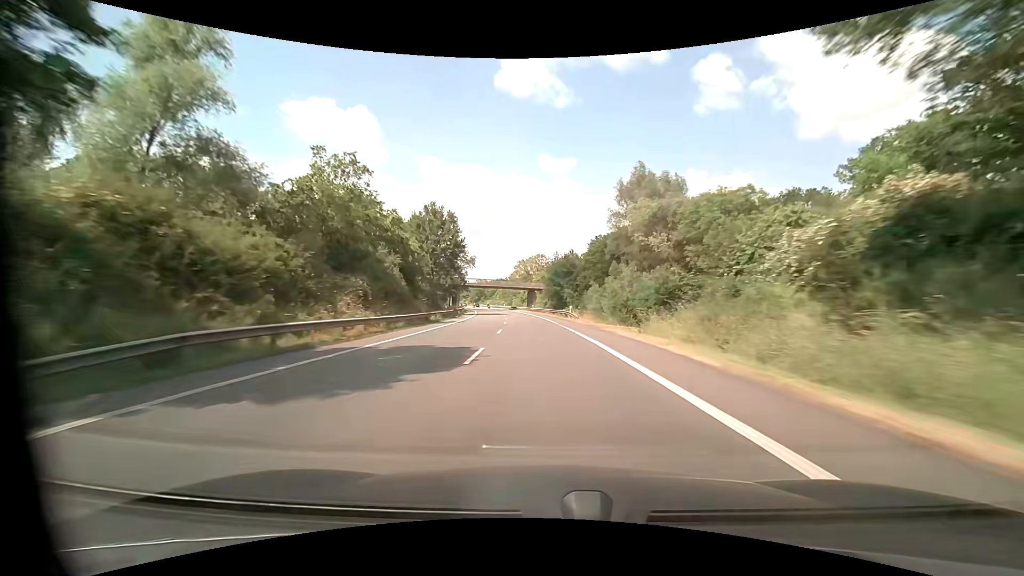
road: primary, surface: asphalt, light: Day
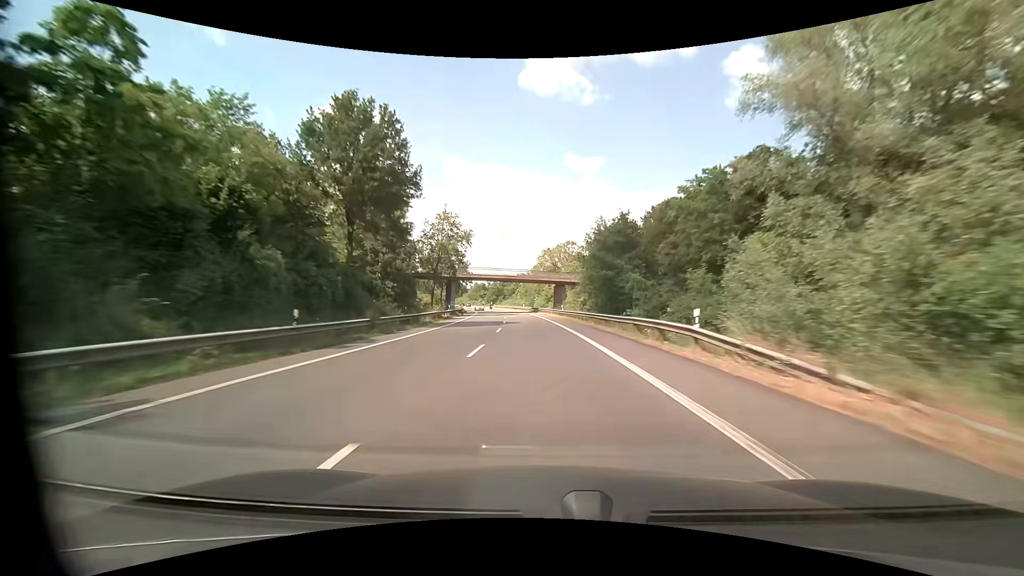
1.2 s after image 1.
(-0.9, +34.9) m; -3°
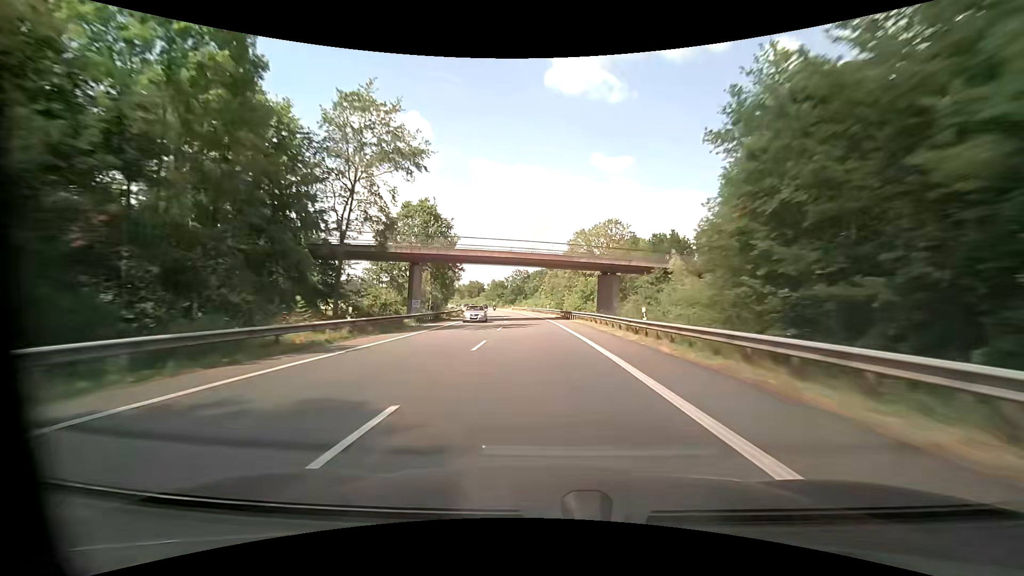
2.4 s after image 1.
(-1.0, +34.9) m; -3°
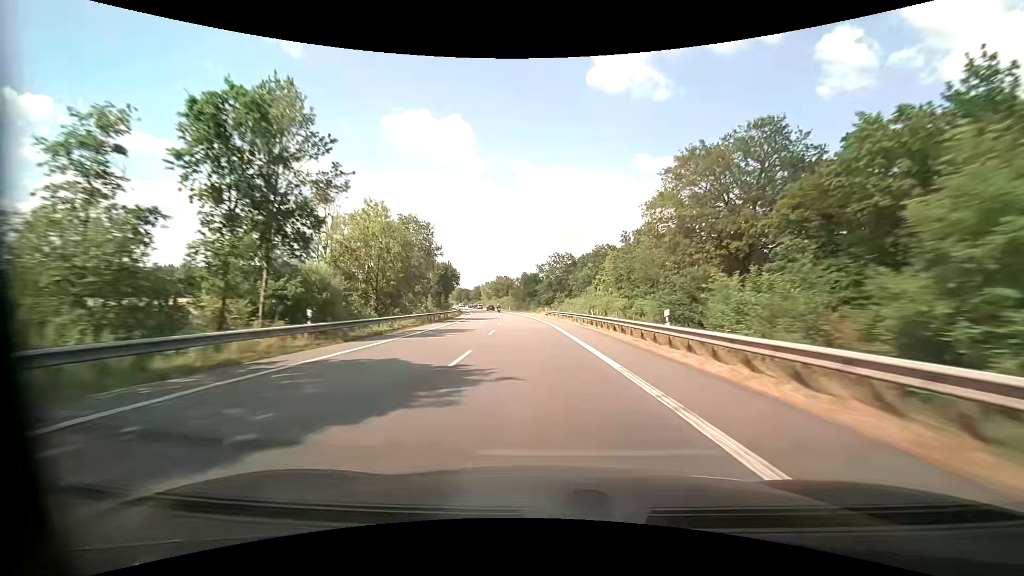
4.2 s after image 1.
(-2.2, +52.3) m; -5°
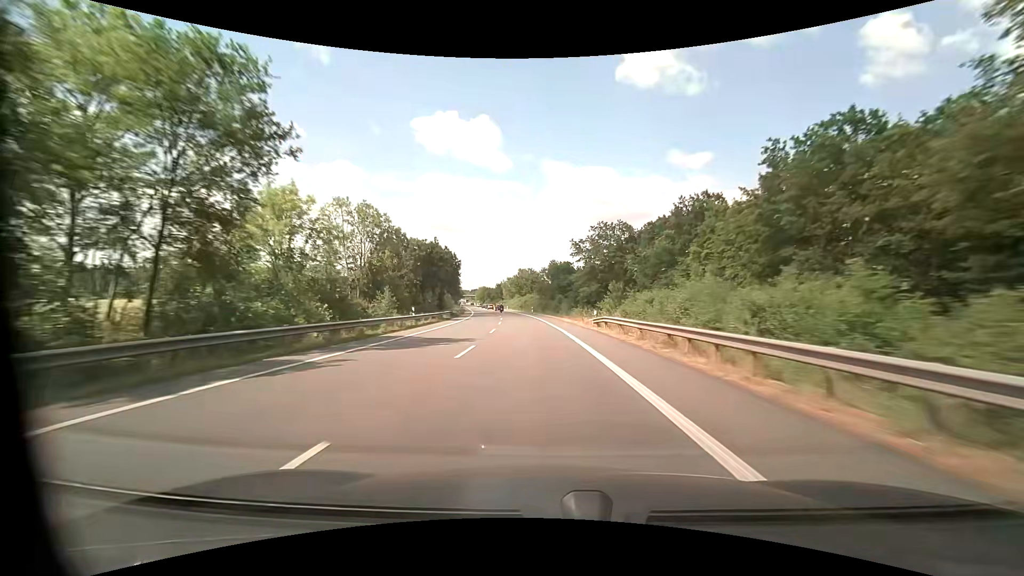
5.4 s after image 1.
(-1.0, +34.9) m; -3°
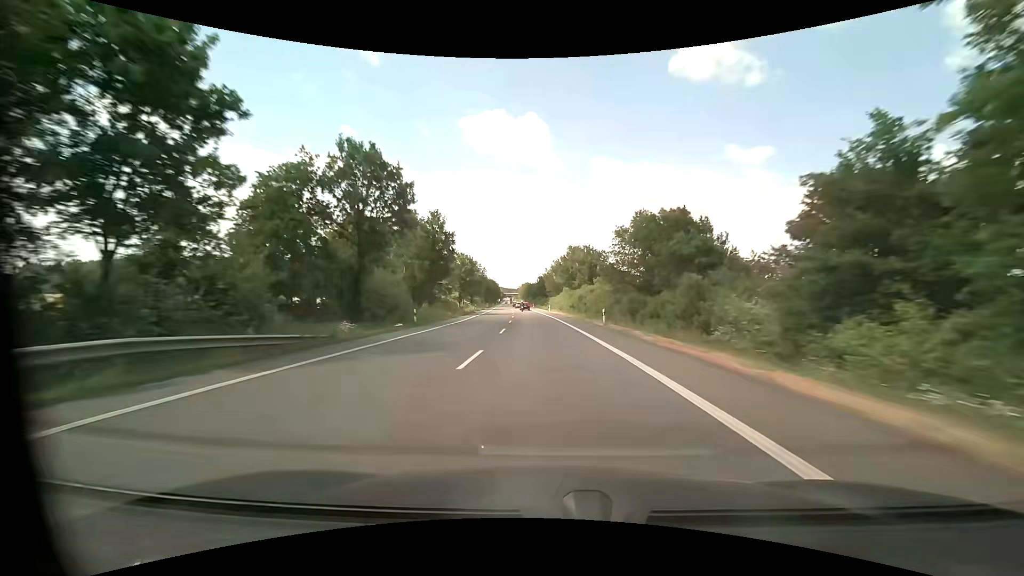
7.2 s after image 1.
(-2.9, +51.9) m; -6°
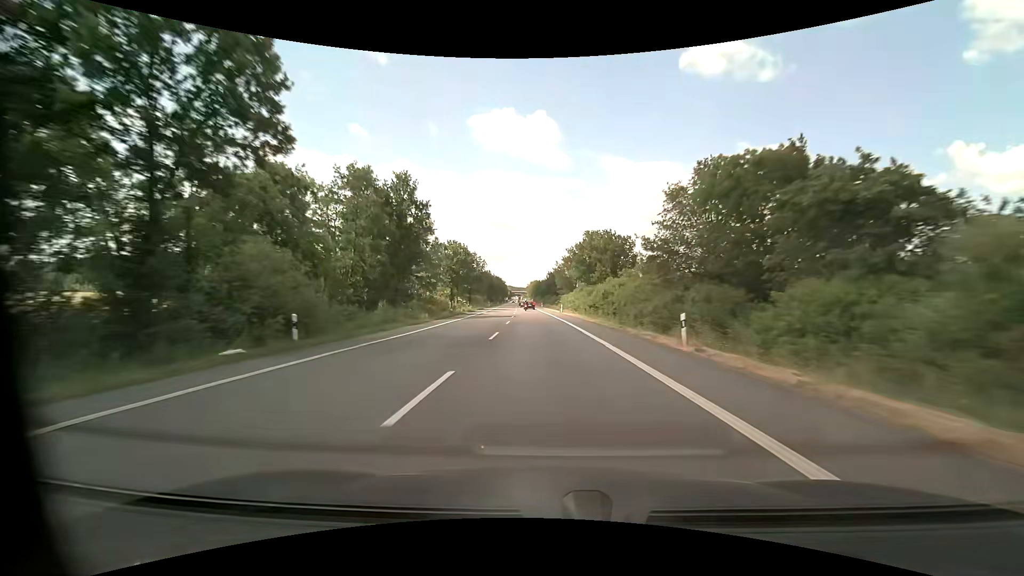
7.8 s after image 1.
(-0.2, +16.8) m; -1°
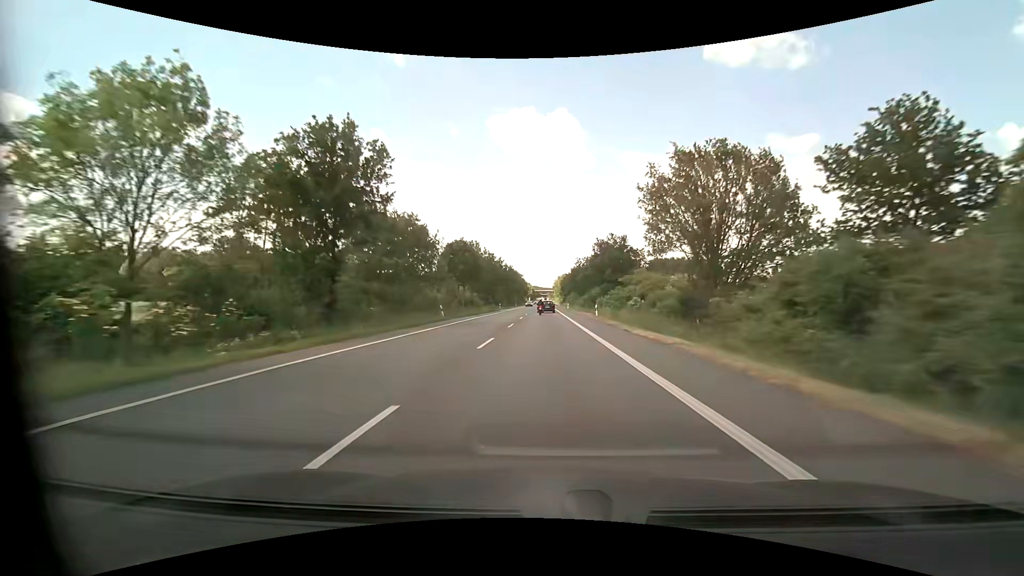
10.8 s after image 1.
(-2.7, +75.3) m; -4°
(0, +10) (0, +20) (0, +30) (0, +40) (0, +50) (0, +60) (0, +70) (0, +80) (0, +90) (0, +100) m
